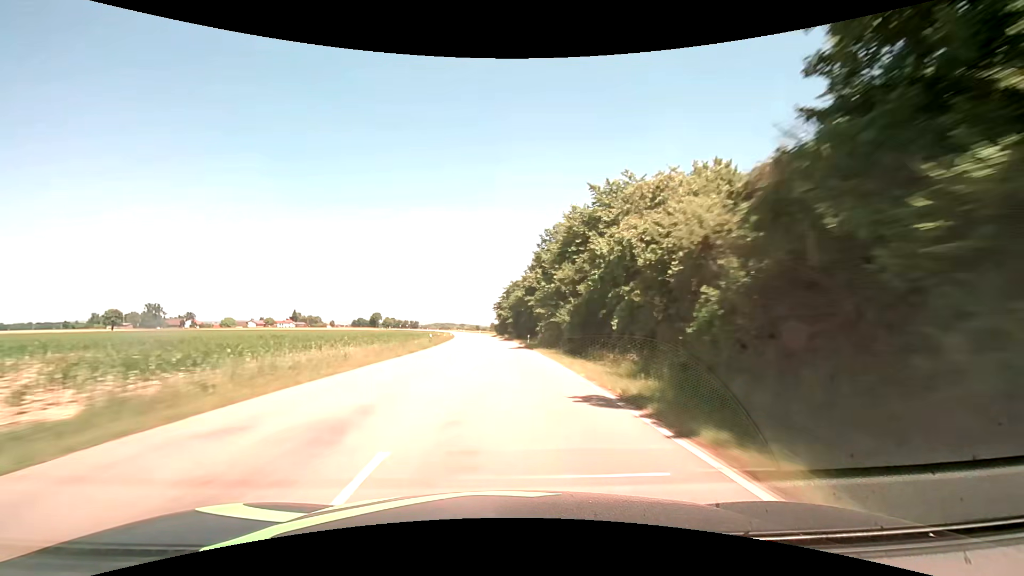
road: secondary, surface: asphalt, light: Day
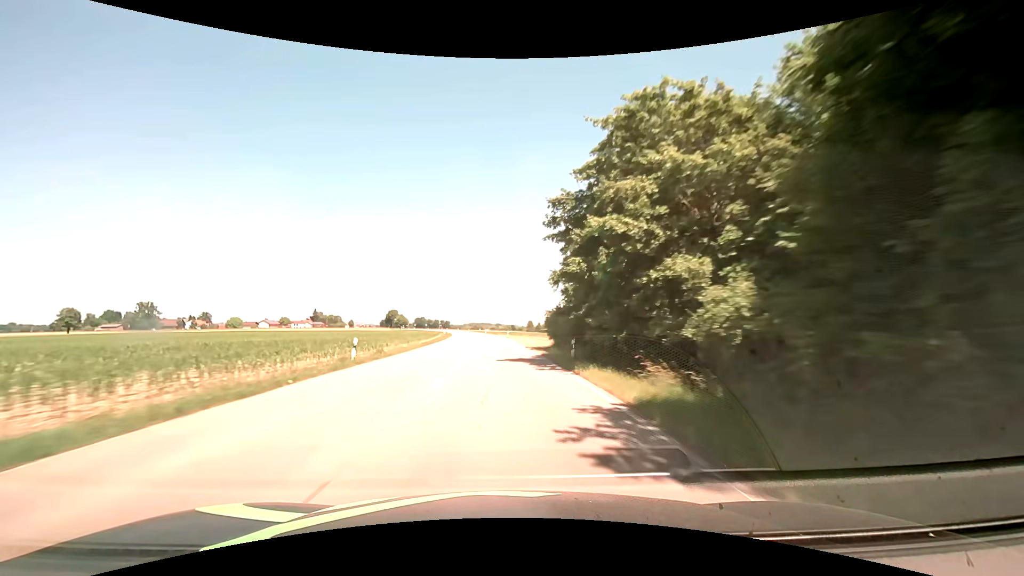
(-2.8, +76.4) m; -4°
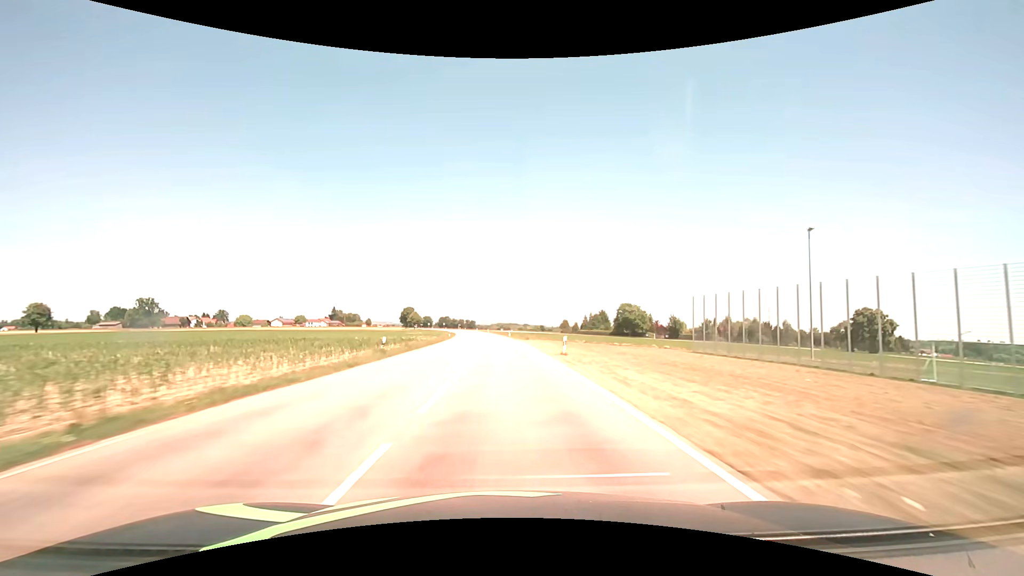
(-1.3, +46.2) m; -3°
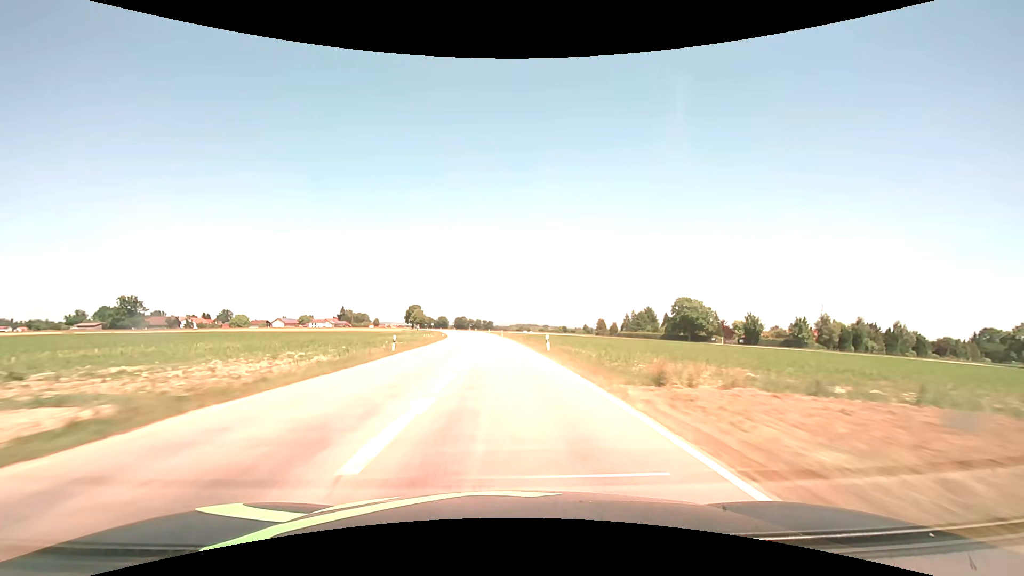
(-0.8, +46.2) m; -2°
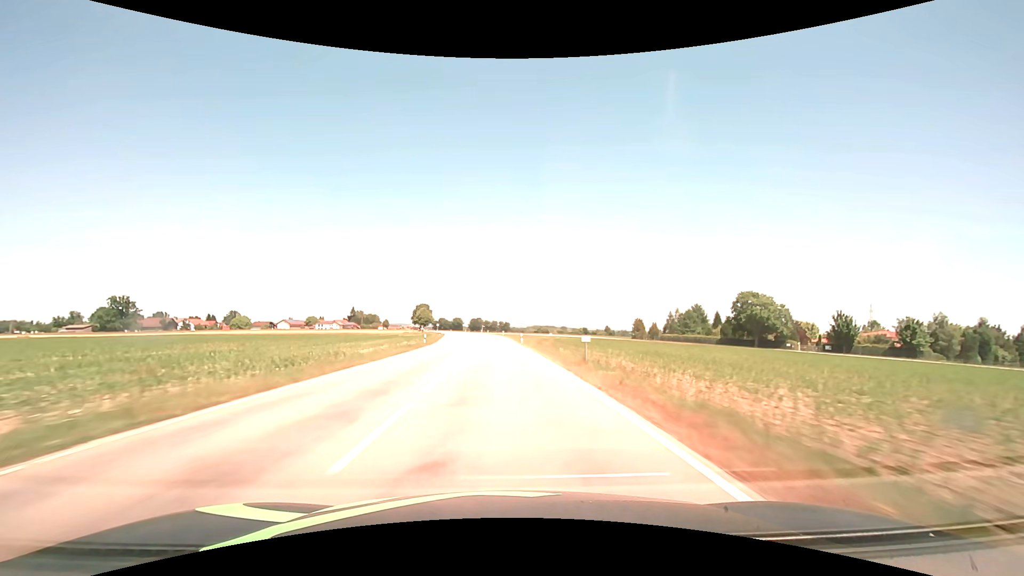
(-0.5, +30.8) m; -2°
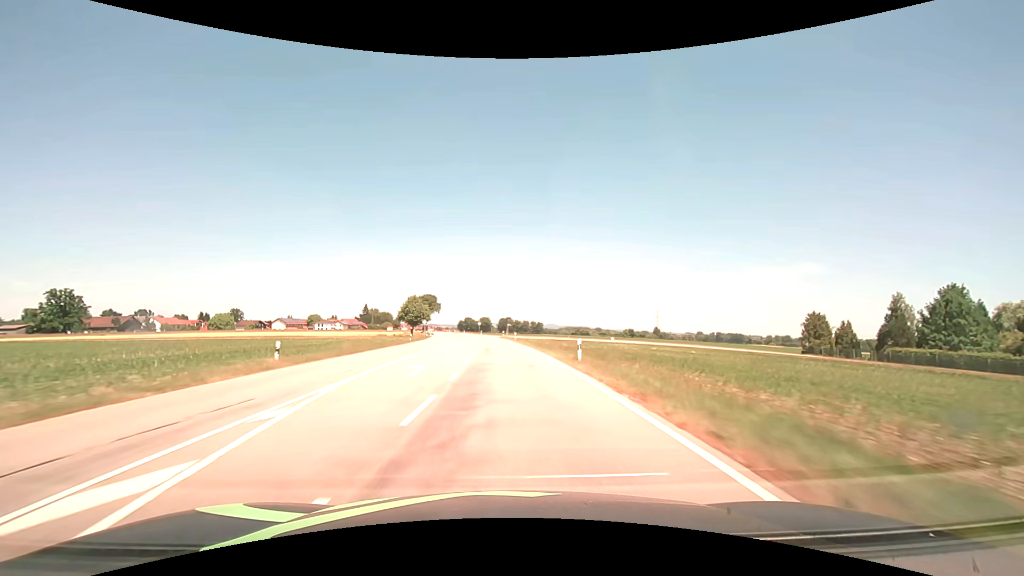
(-2.4, +77.5) m; -4°
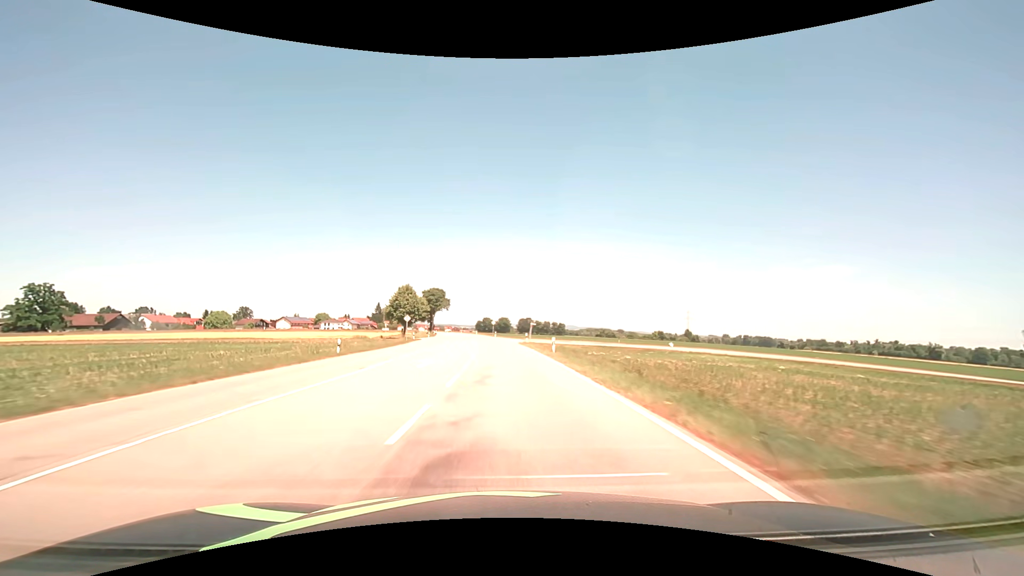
(-0.5, +31.1) m; -2°
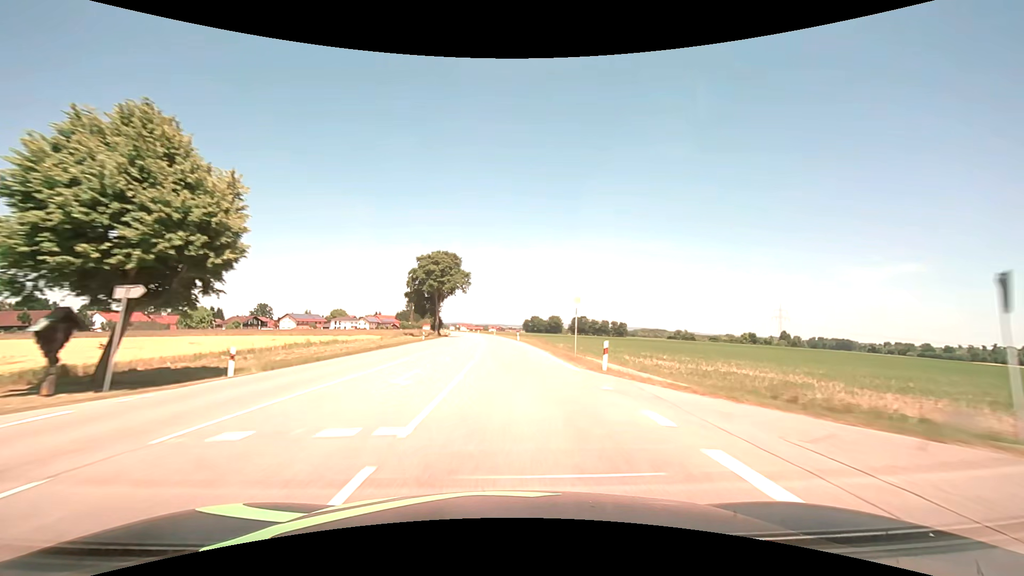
(-3.8, +78.3) m; -5°
(0, +10) (0, +20) (0, +30) (-1, +40) (-1, +50) (-2, +60) (-2, +70) (-3, +80) (-4, +90) (-5, +100) m
